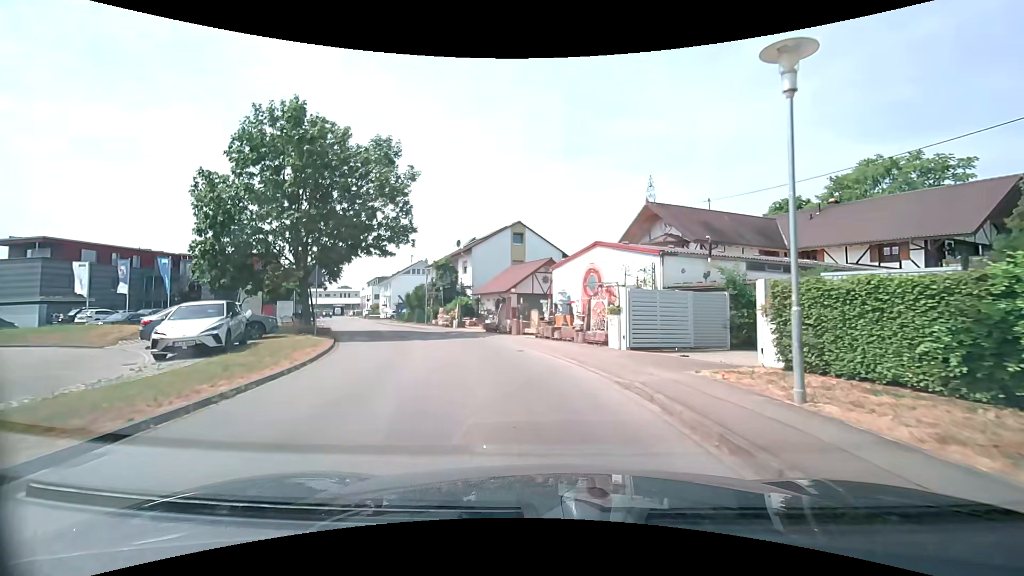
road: unclassified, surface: asphalt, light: Day
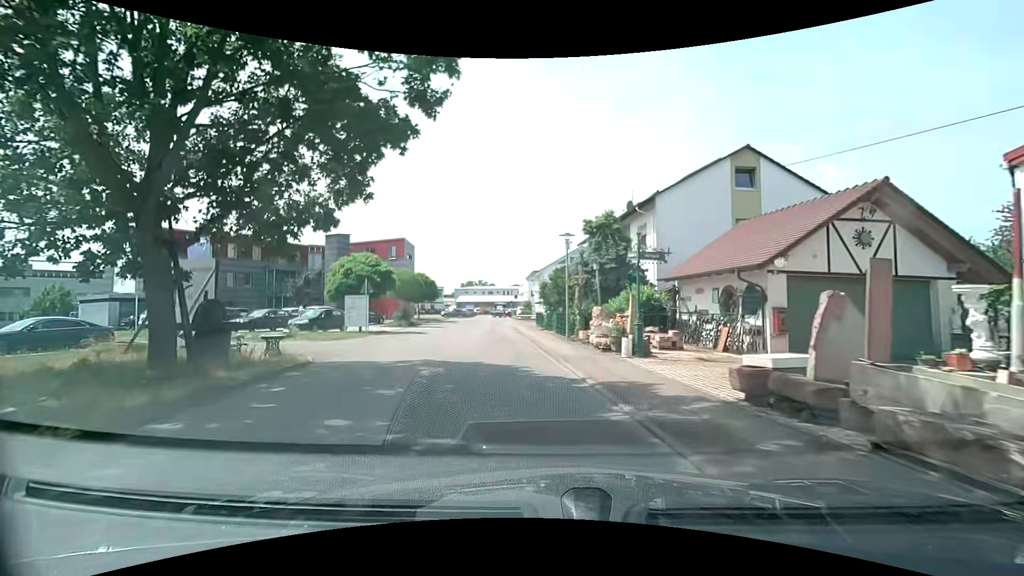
(-2.8, +19.6) m; -19°
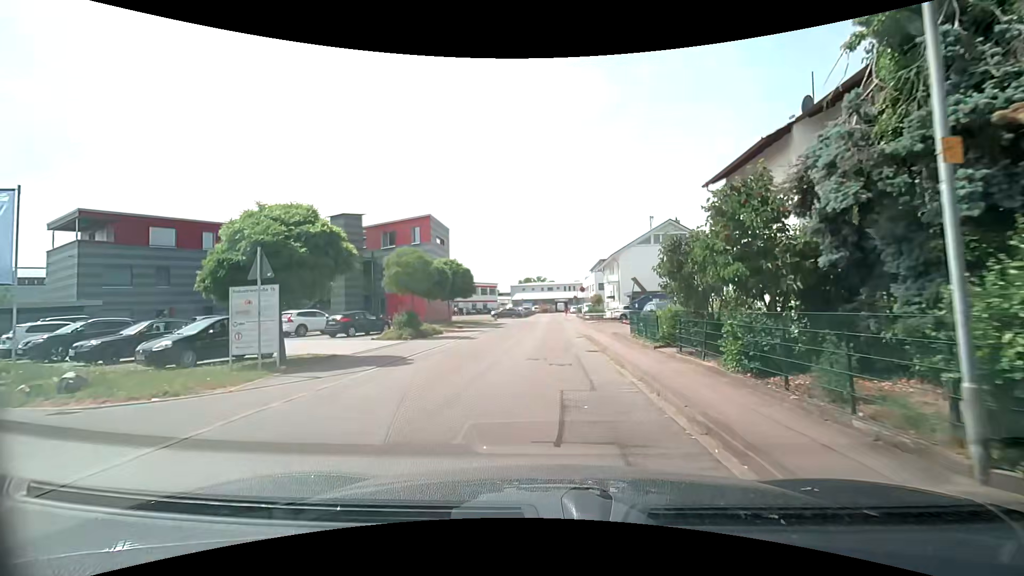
(-1.5, +15.9) m; -8°
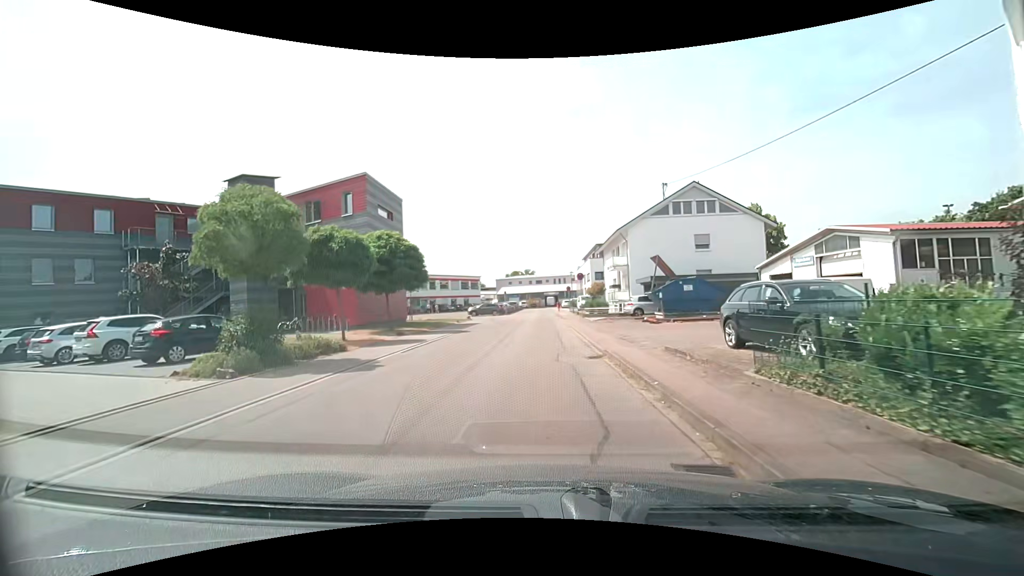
(+0.2, +12.8) m; +1°
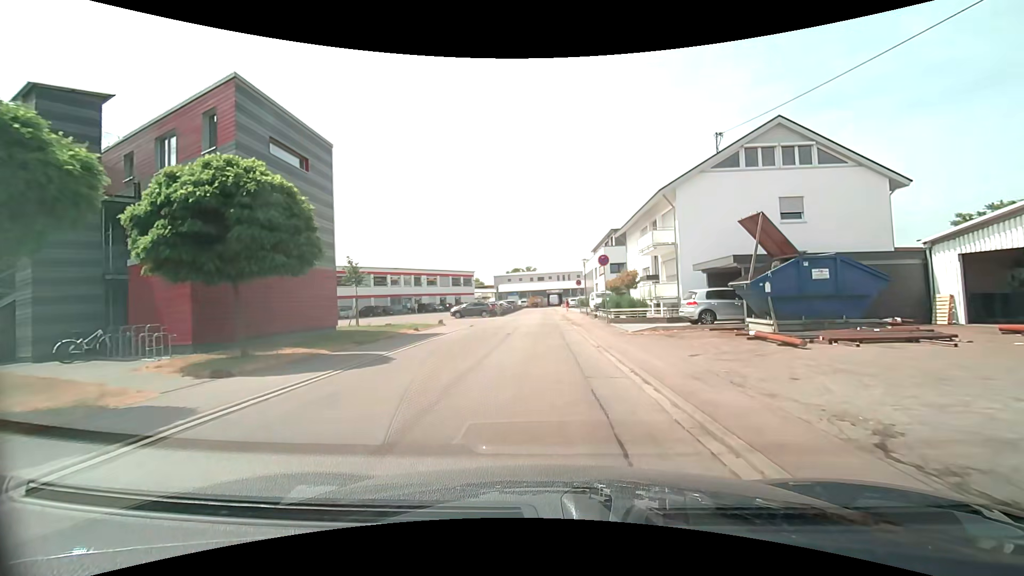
(-0.1, +13.6) m; 0°
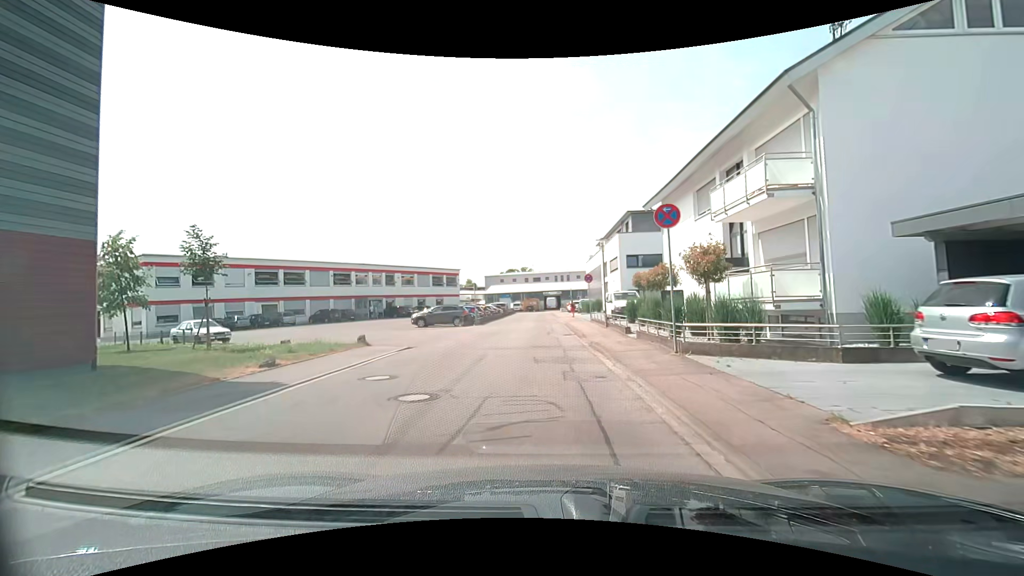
(0.0, +13.6) m; +1°
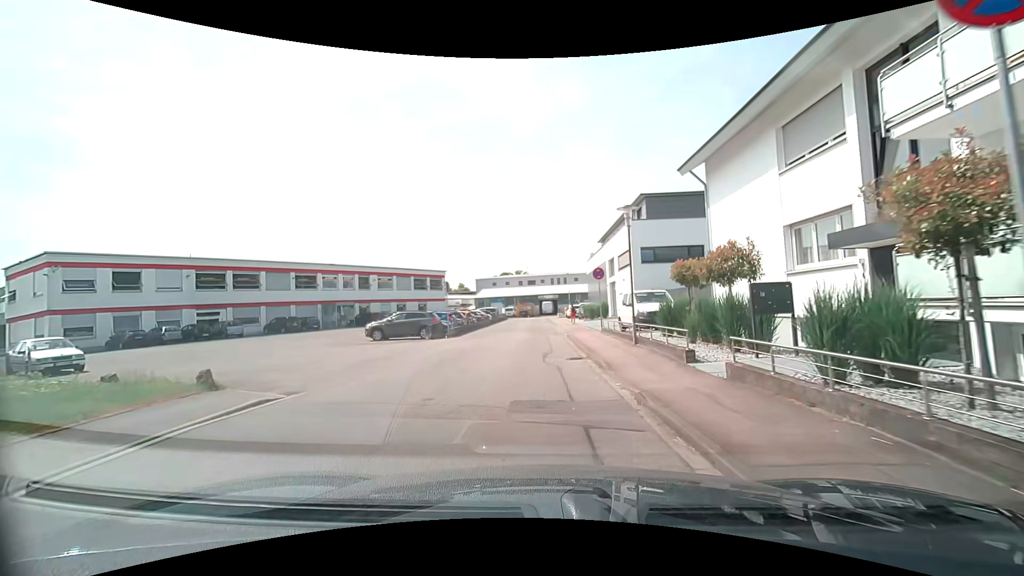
(0.0, +8.6) m; 0°
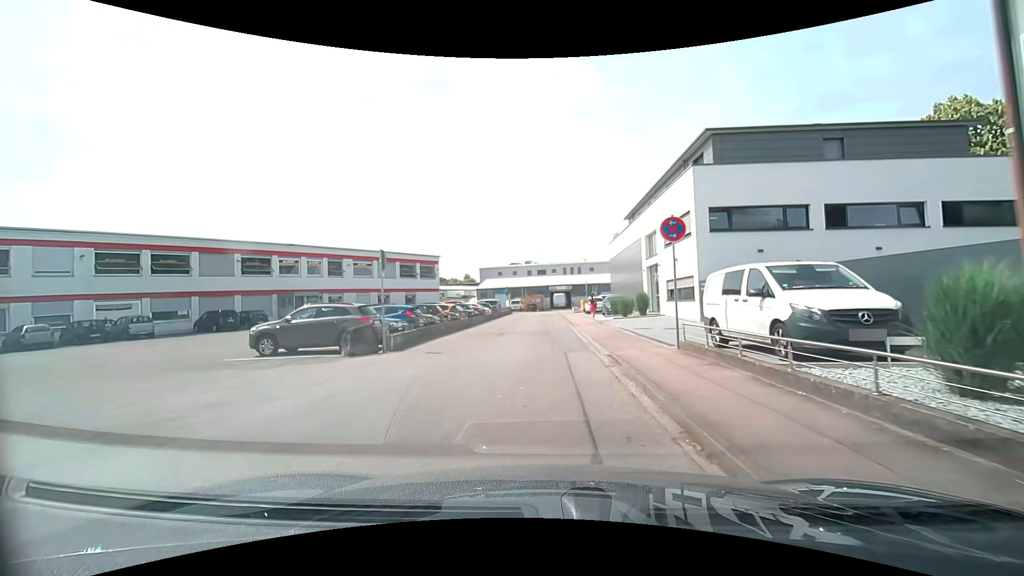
(0.0, +12.1) m; 0°
(0, +10) (0, +20) (0, +30) (-1, +40) (-1, +50) (-1, +60) (0, +70) (-7, +77) (-16, +81) (-24, +86) m
